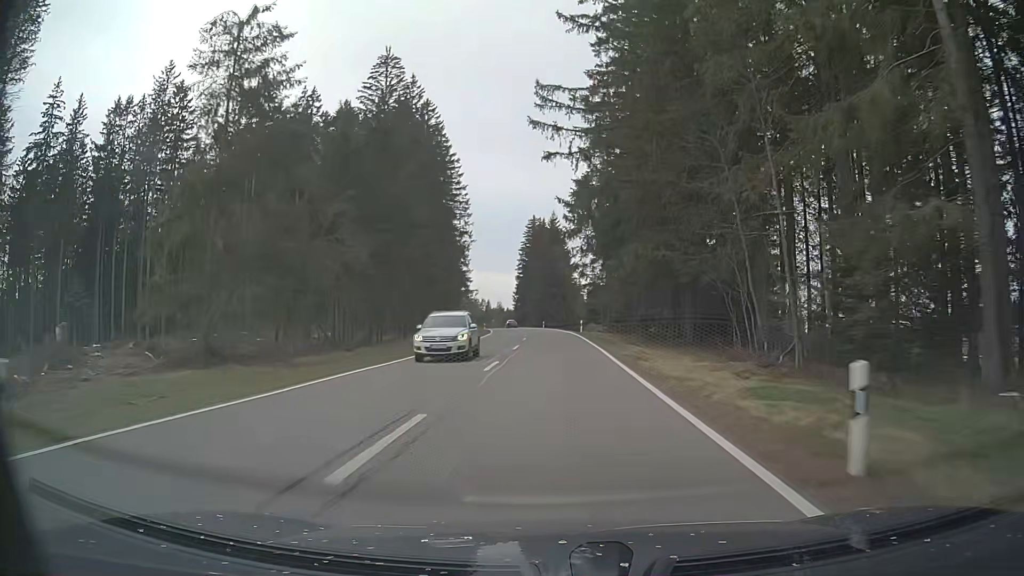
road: primary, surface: asphalt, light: Day
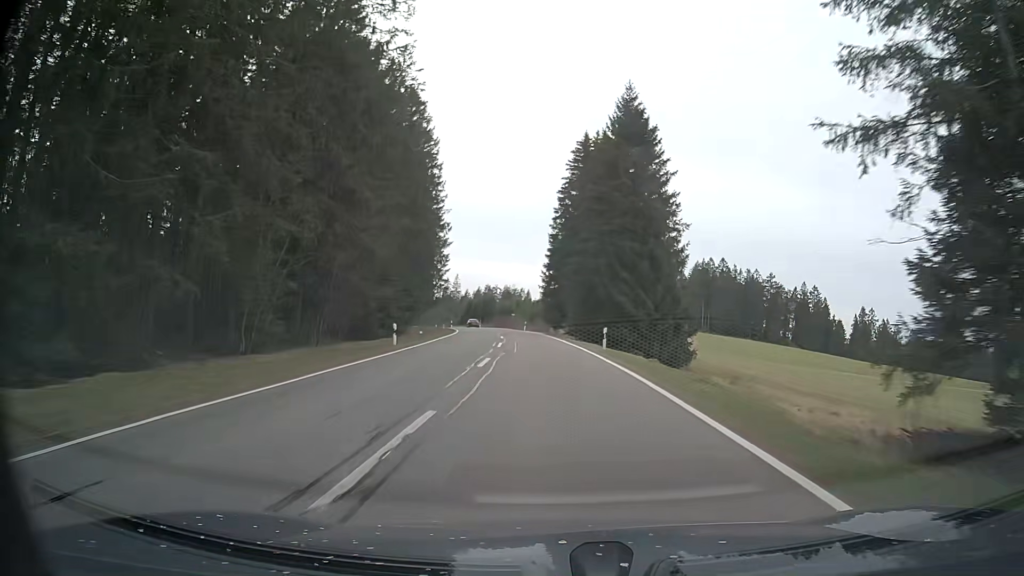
(-1.7, +73.0) m; -4°
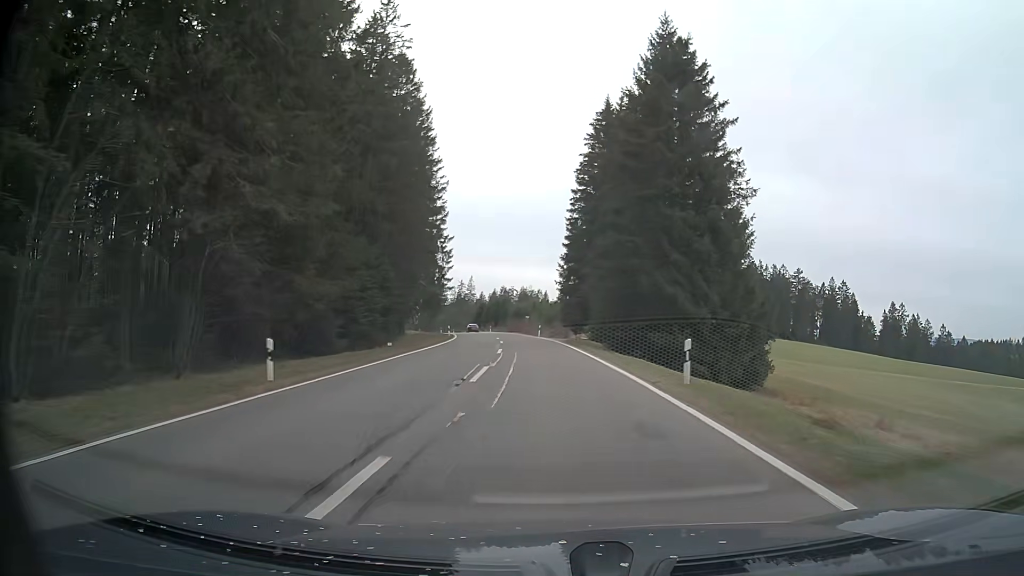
(-0.2, +14.5) m; -1°
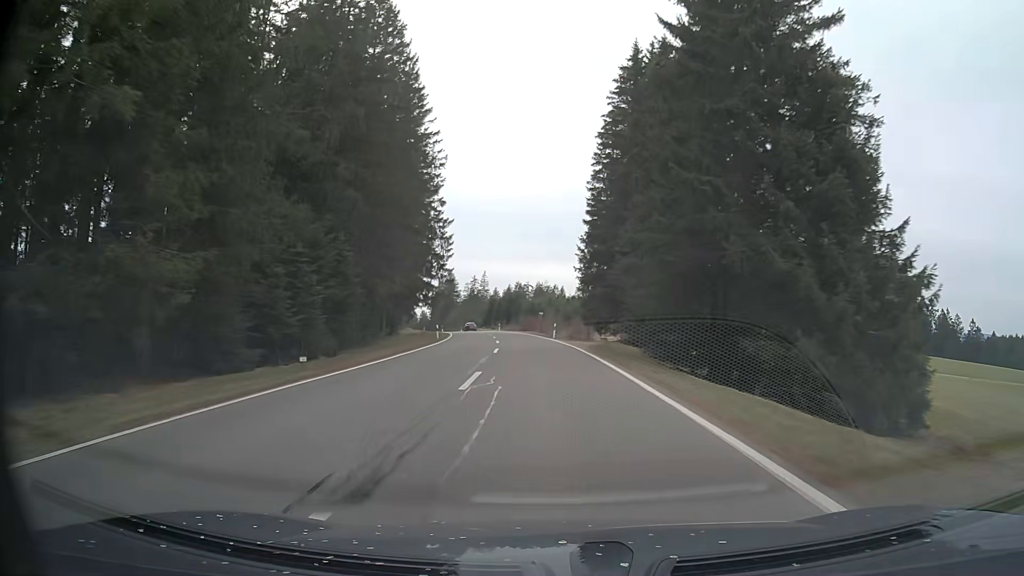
(-0.2, +14.4) m; -2°
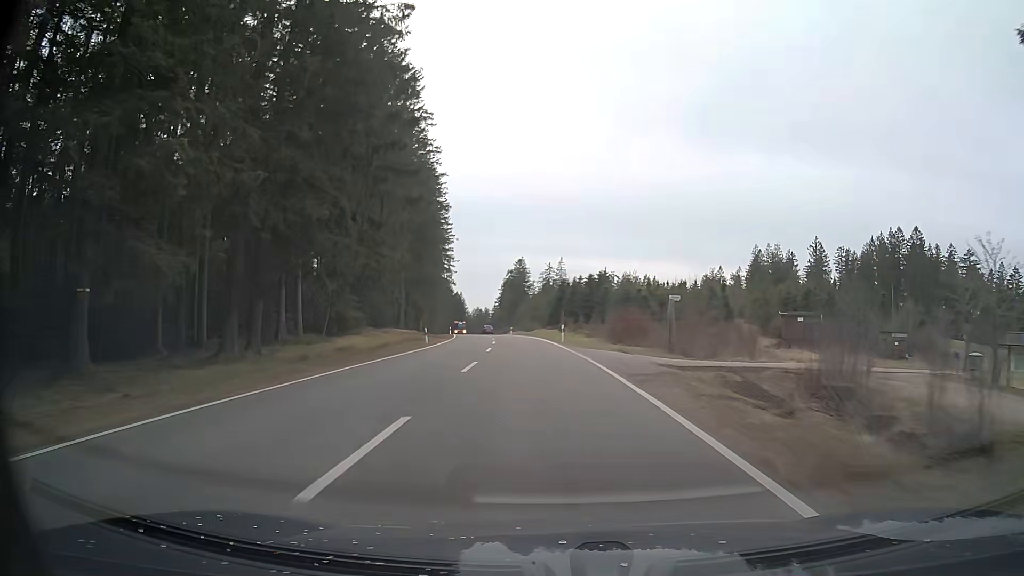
(-3.1, +57.3) m; -7°
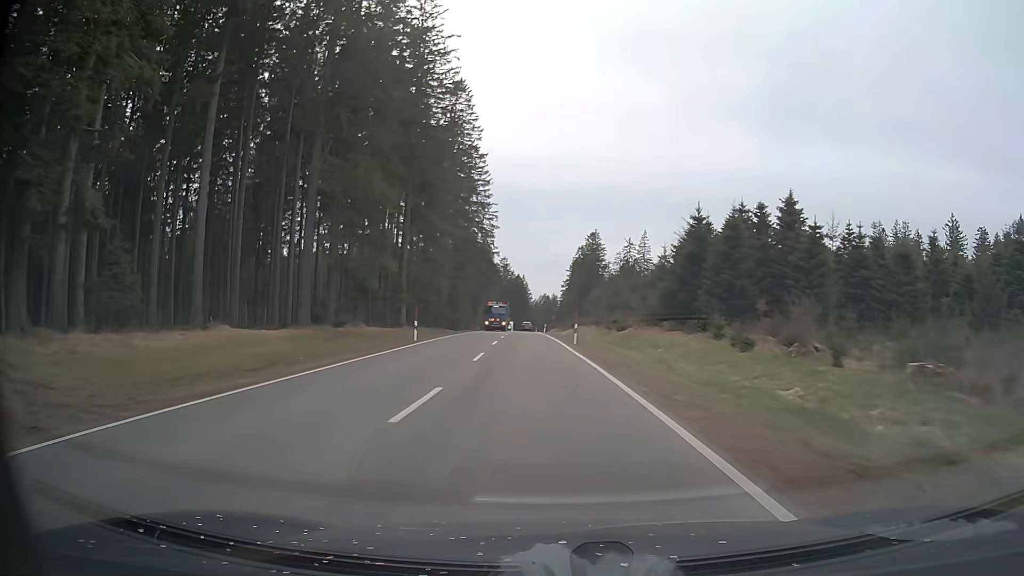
(-3.0, +56.6) m; -6°
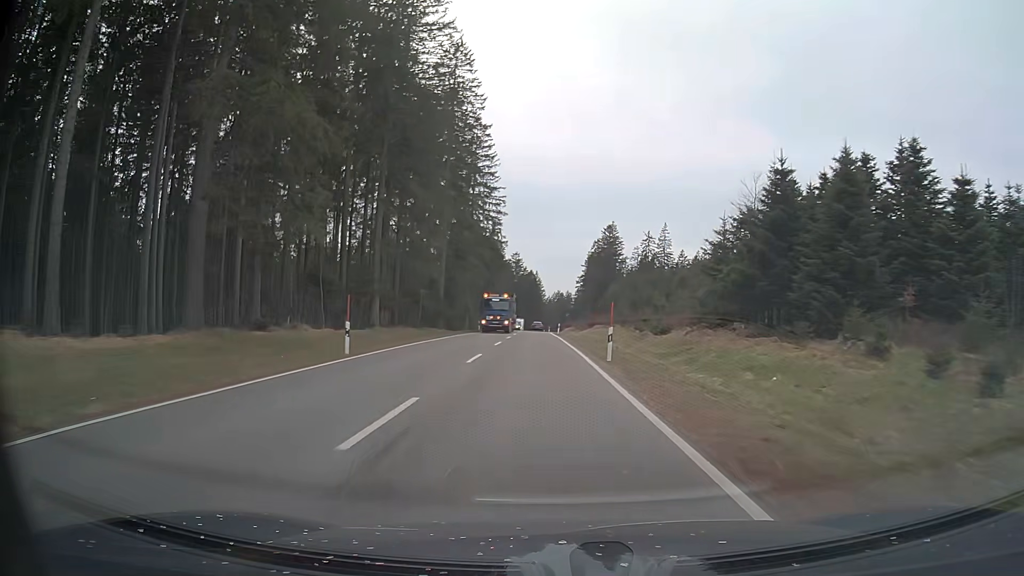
(-0.1, +13.8) m; -1°
(0, +10) (0, +20) (0, +30) (0, +40) (-1, +50) (-1, +60) (-1, +70) (-2, +80) (-2, +90) (-2, +100) m
